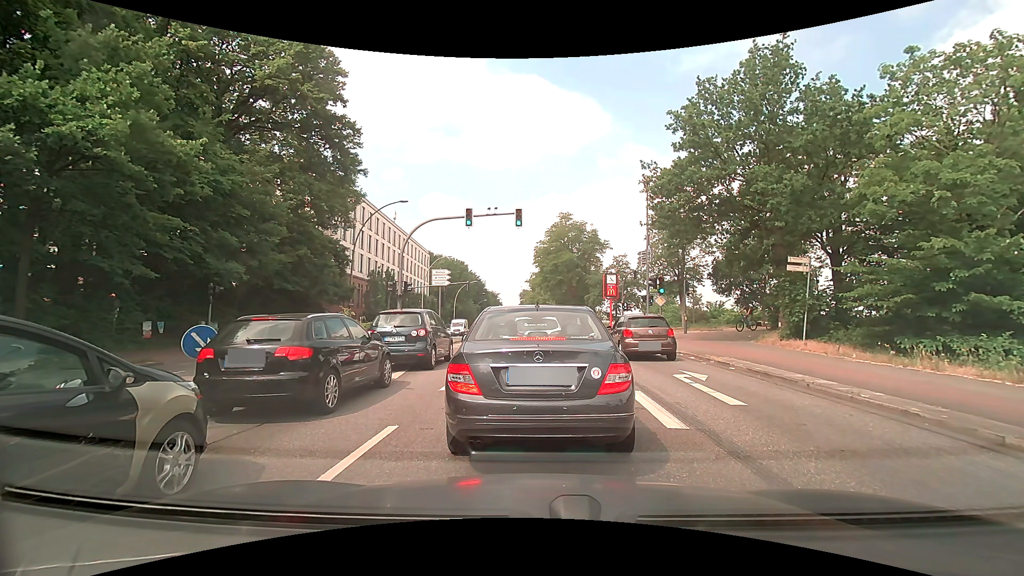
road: primary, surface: asphalt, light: Day
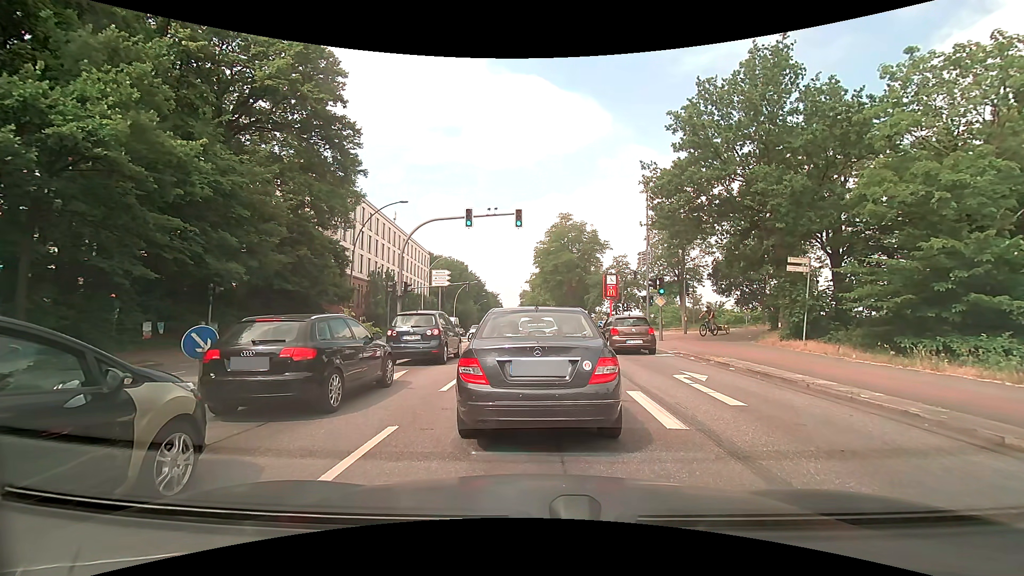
(0.0, 0.0) m; 0°
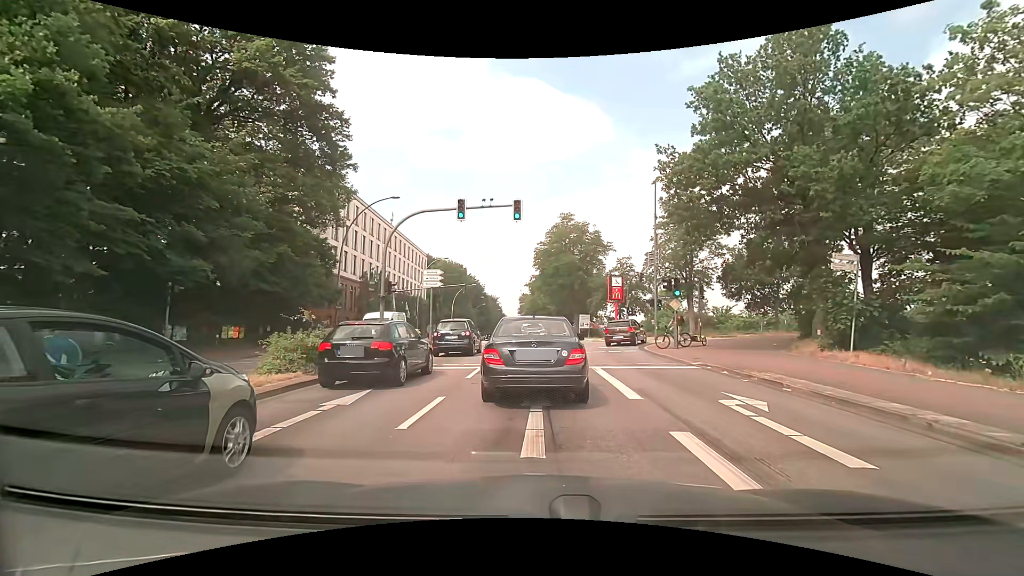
(-0.1, +3.1) m; -1°
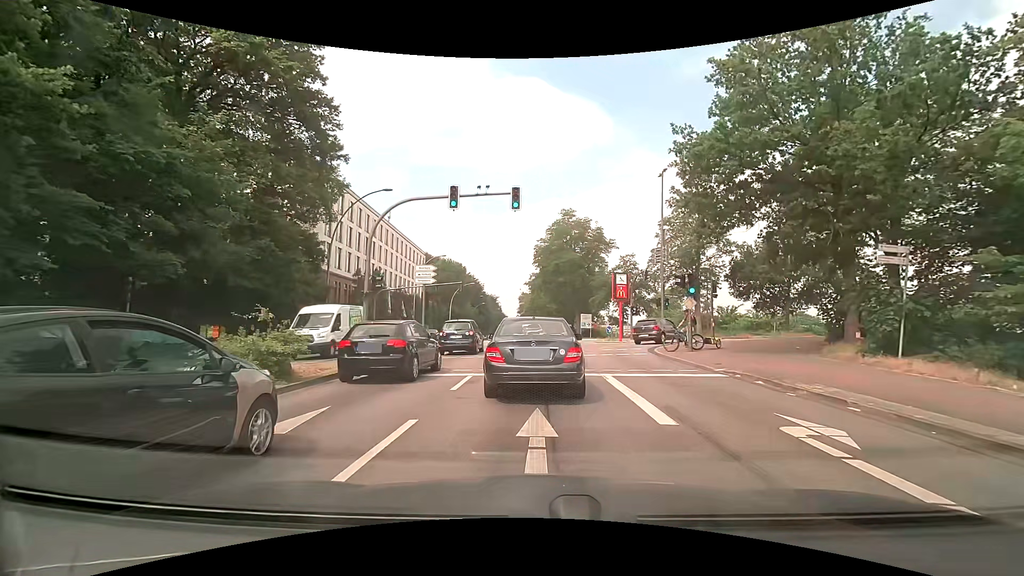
(0.0, +2.2) m; -1°
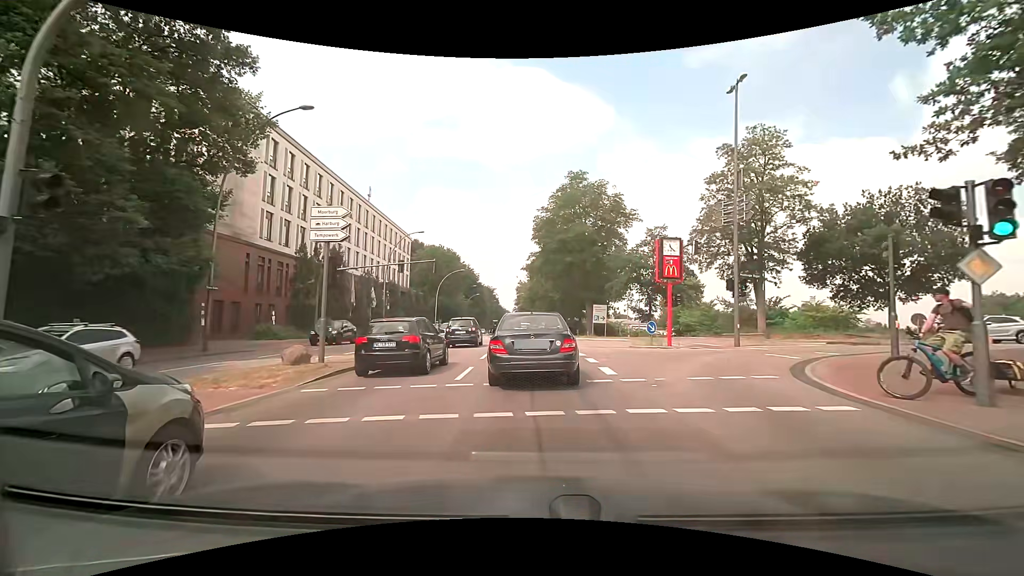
(0.0, +14.0) m; 0°
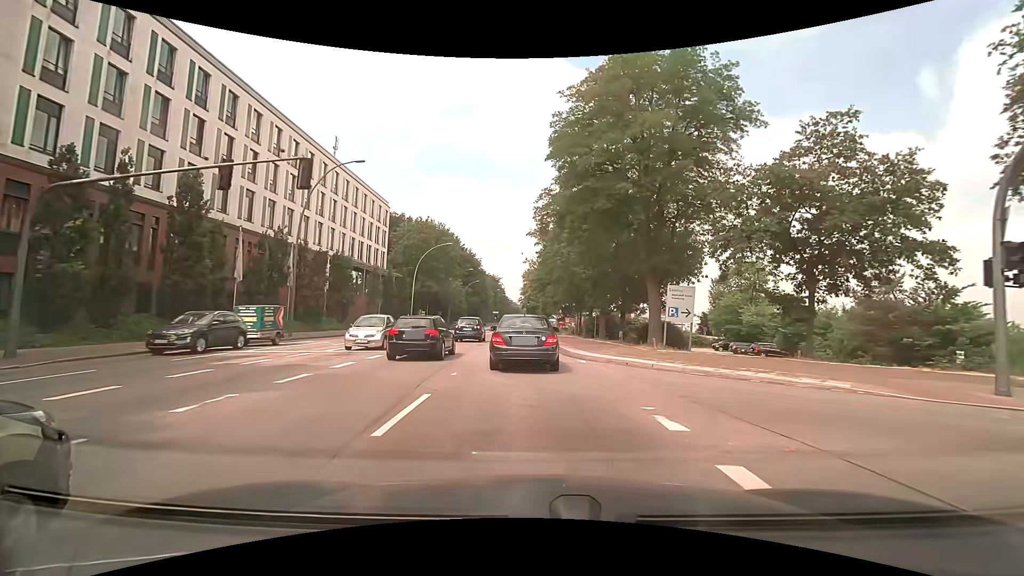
(+0.1, +23.7) m; 0°
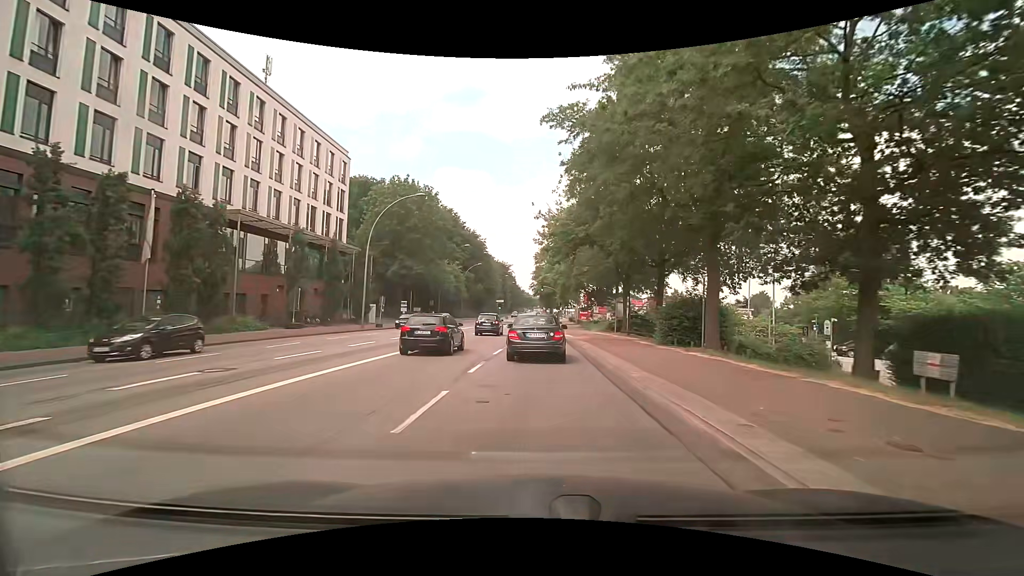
(-0.5, +24.2) m; -2°
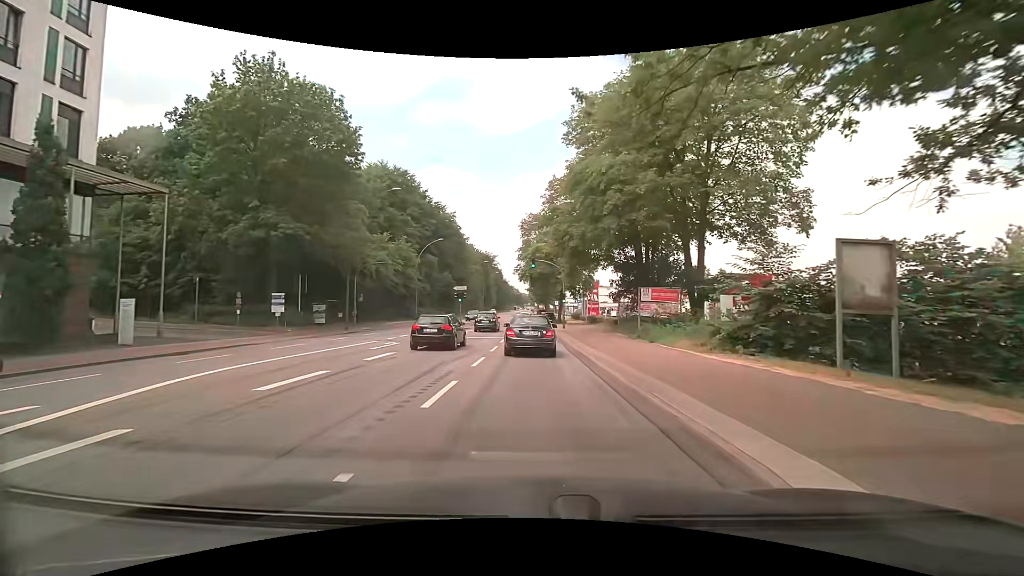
(+0.9, +34.8) m; +1°
(0, +10) (0, +20) (0, +30) (0, +40) (0, +50) (-1, +60) (-1, +70) (-1, +80) (-2, +90) (-2, +100) m
